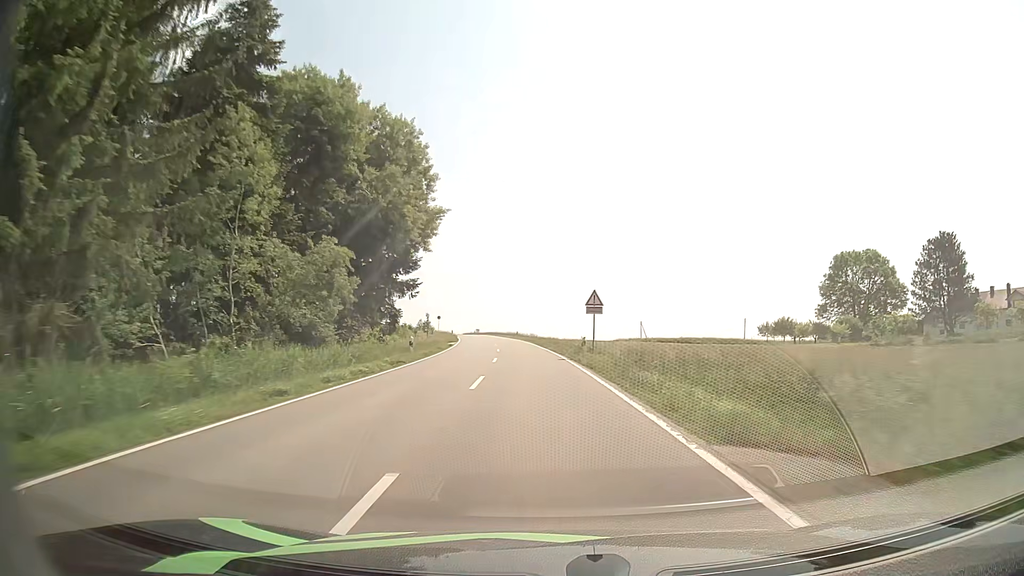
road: tertiary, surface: asphalt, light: Day
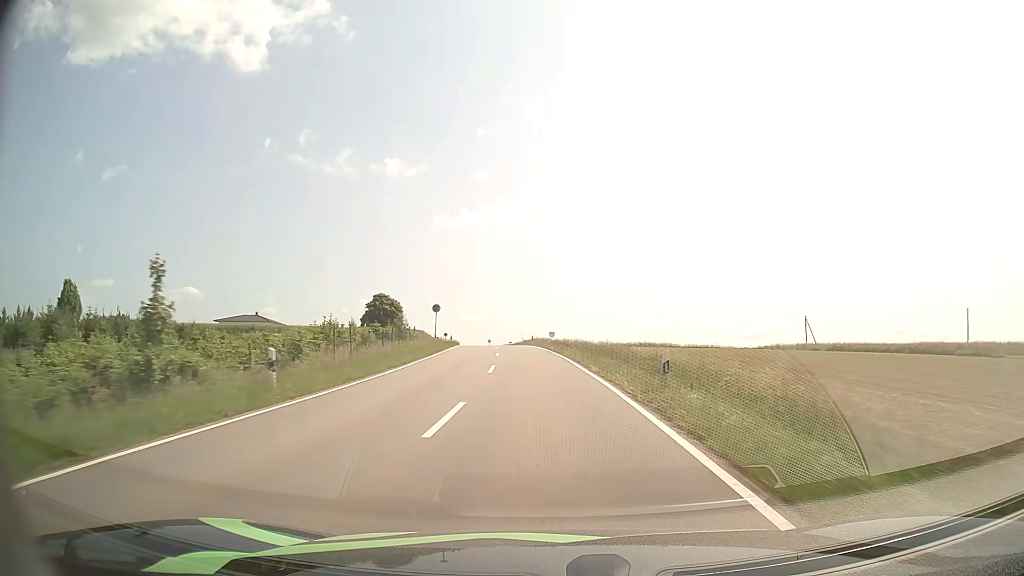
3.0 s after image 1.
(-4.0, +68.2) m; -7°
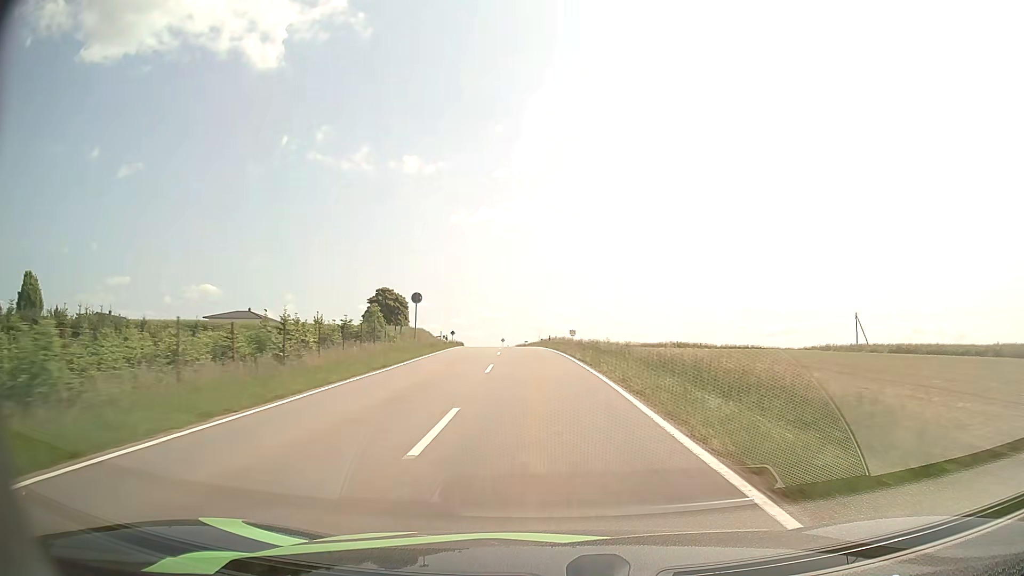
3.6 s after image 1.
(-0.2, +13.7) m; -2°
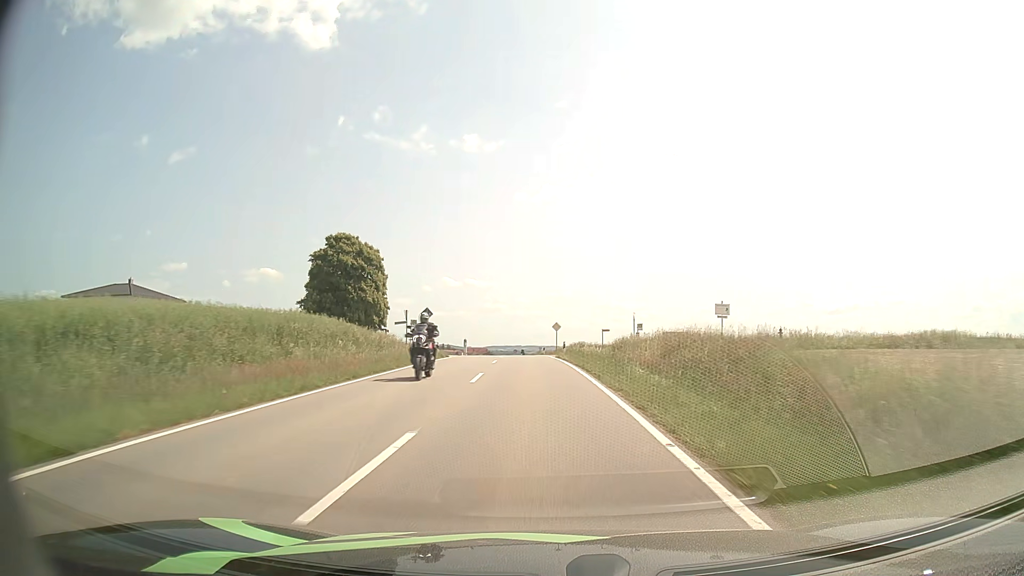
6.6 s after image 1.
(-3.2, +63.9) m; -5°
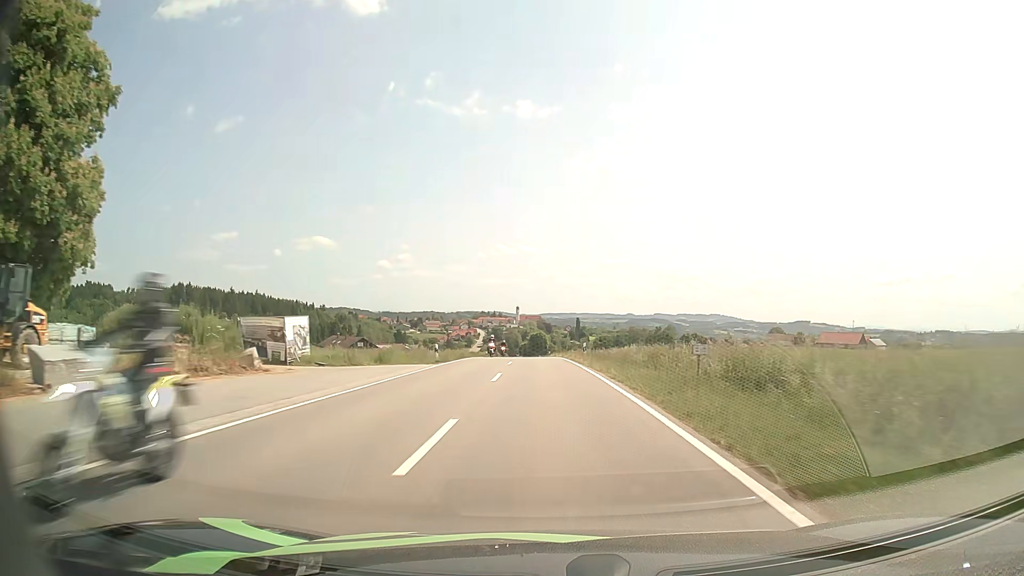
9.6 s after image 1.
(-2.8, +60.1) m; -5°
(0, +10) (0, +20) (0, +30) (0, +40) (-1, +50) (-1, +60) (-2, +70) (-2, +80) (-3, +90) (-3, +100) m
